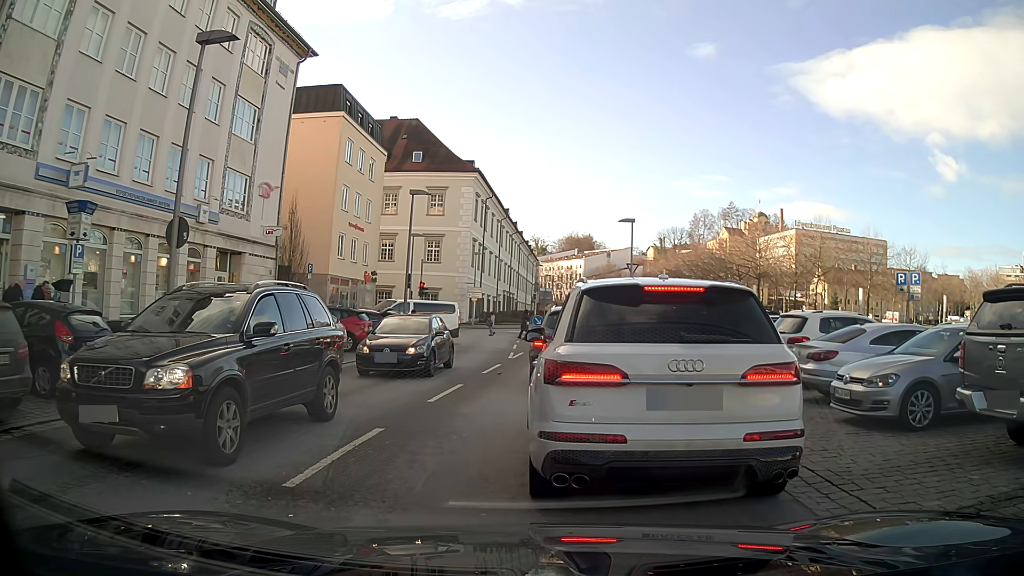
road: tertiary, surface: asphalt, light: Day
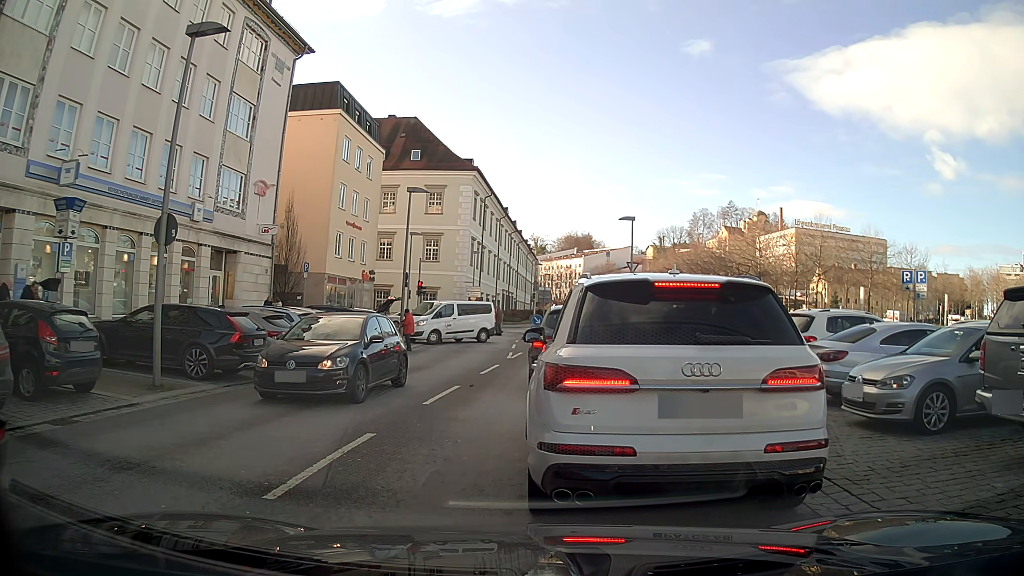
(0.0, +0.5) m; 0°
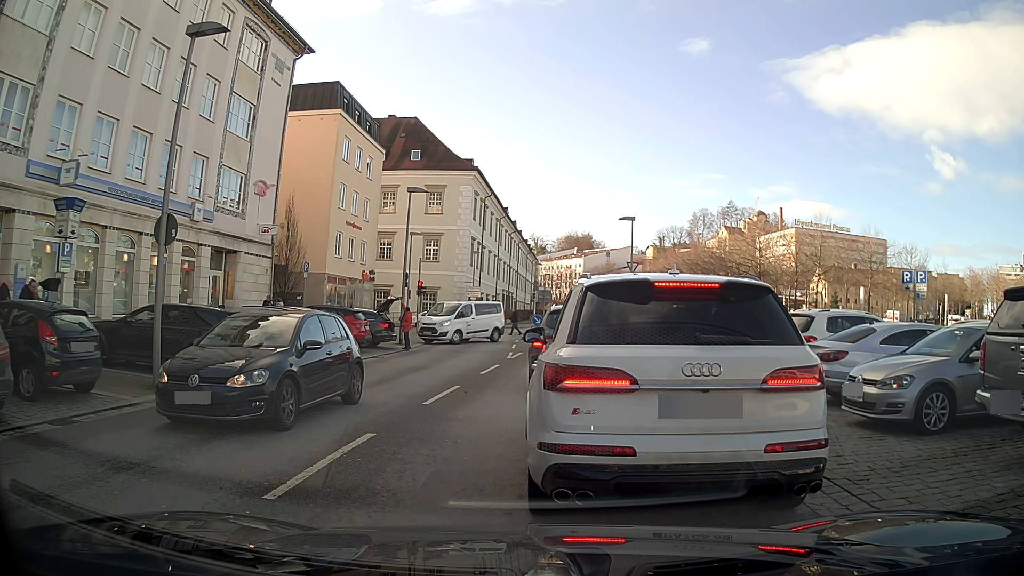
(0.0, 0.0) m; 0°
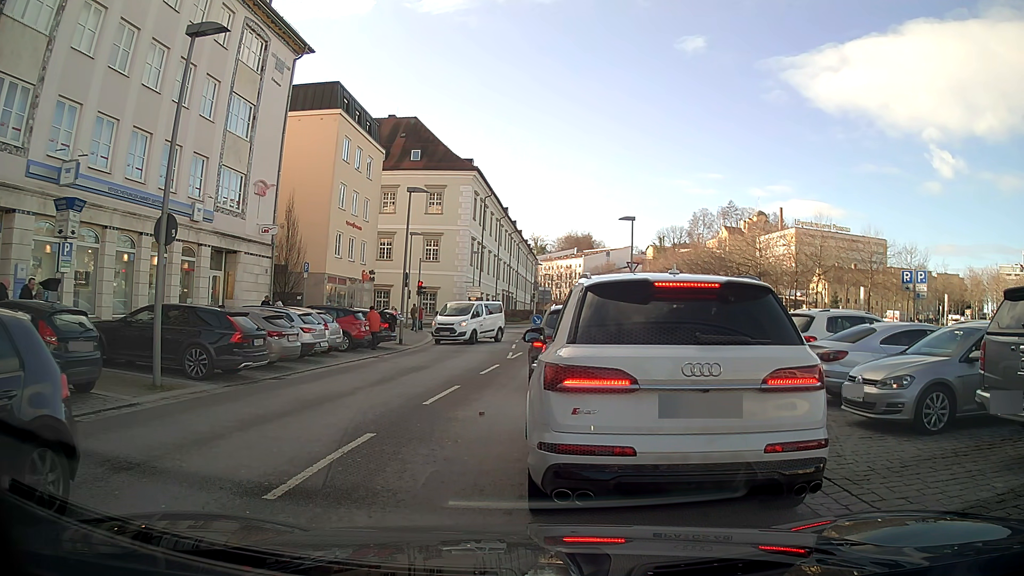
(0.0, 0.0) m; 0°
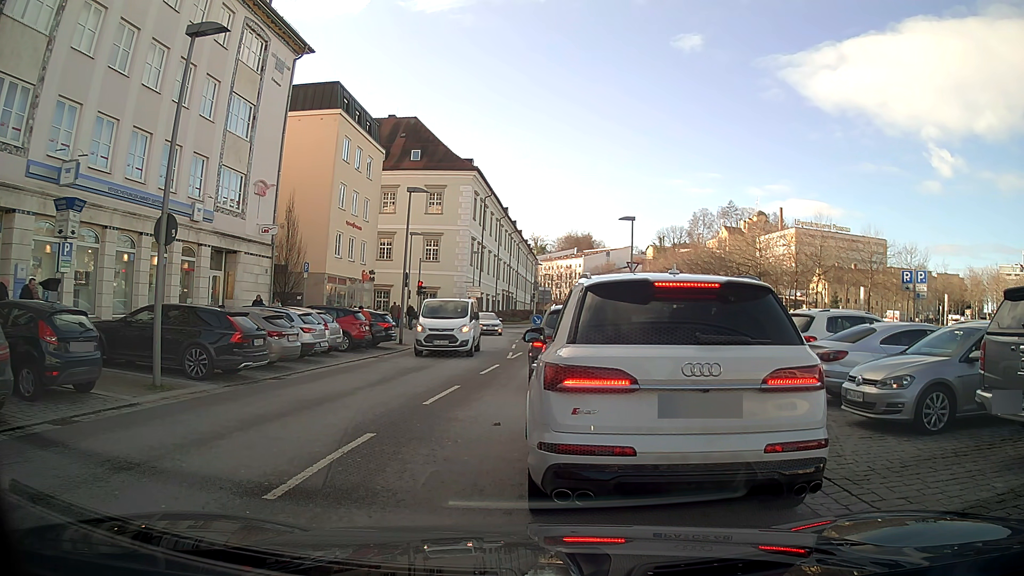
(0.0, 0.0) m; 0°
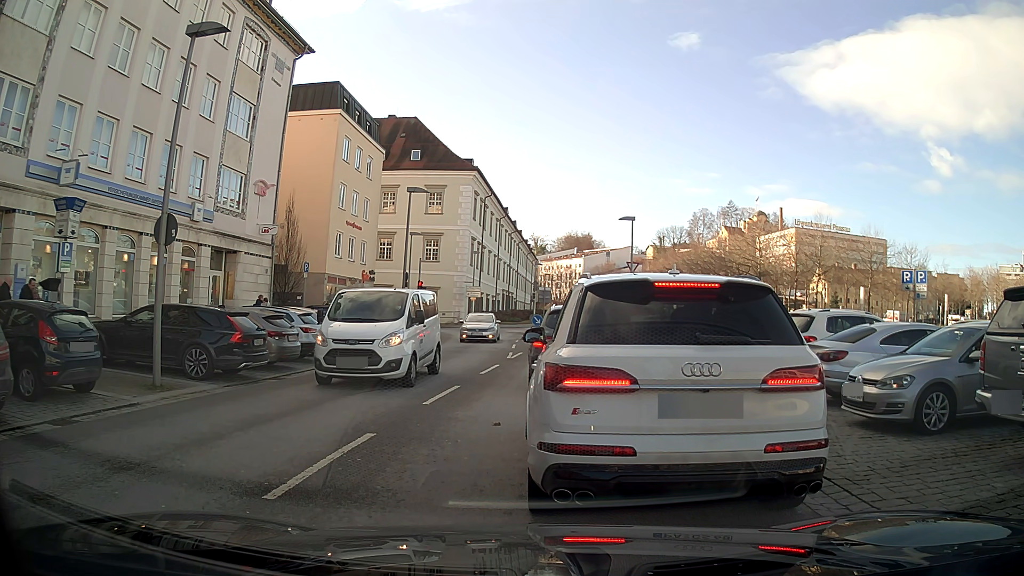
(0.0, 0.0) m; 0°
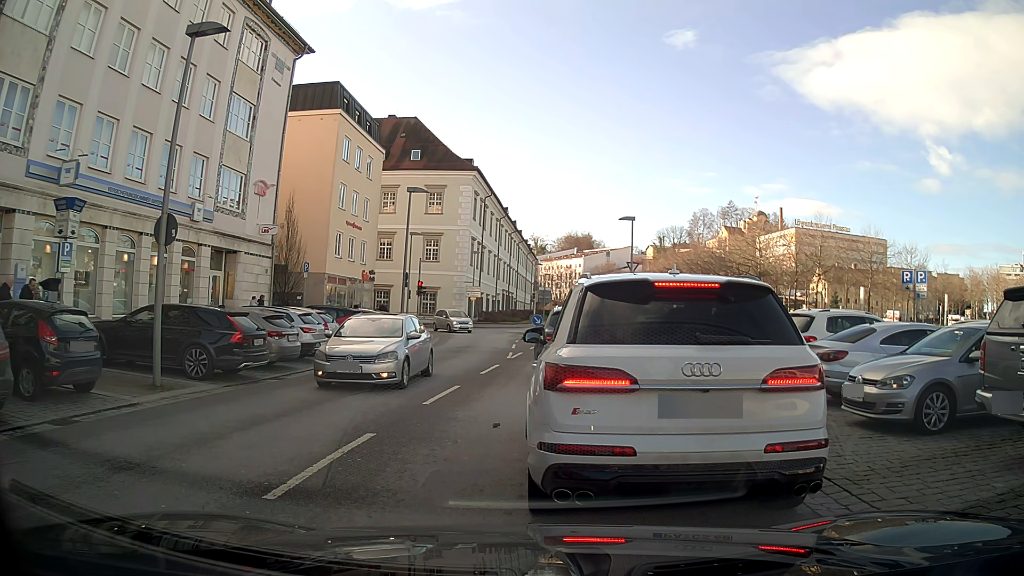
(0.0, 0.0) m; 0°
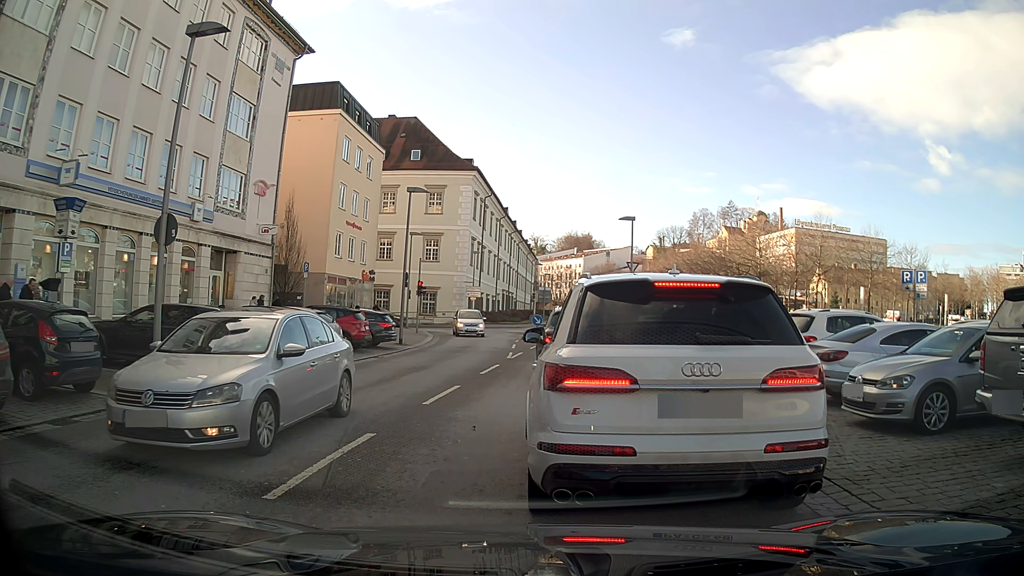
(0.0, 0.0) m; 0°
(0, +10) (+1, +20) (+2, +30) (+3, +40) (+5, +50) (+7, +60) (+8, +69) (+9, +79) (+10, +89) (+11, +99) m
